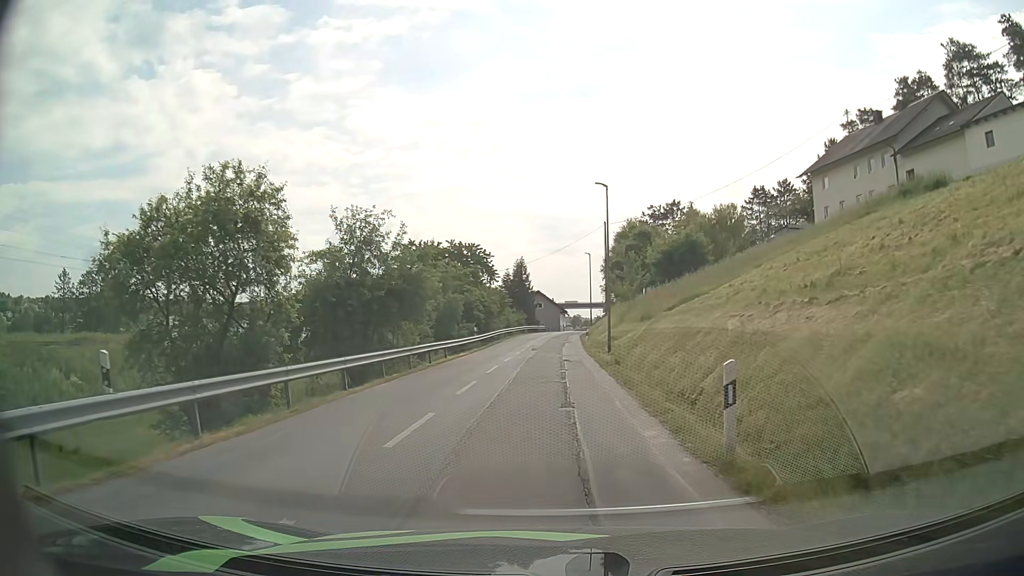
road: unclassified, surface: asphalt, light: Day
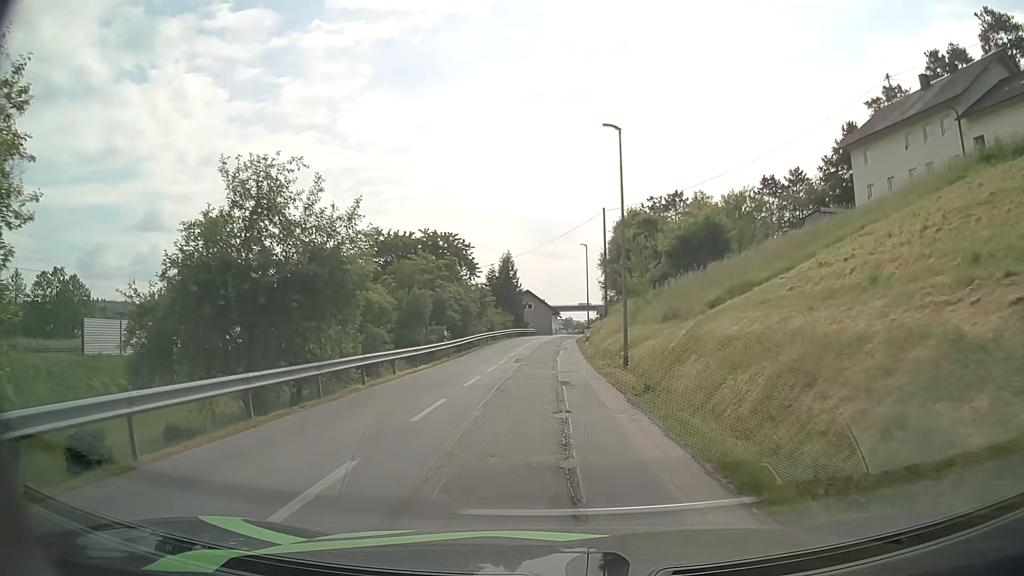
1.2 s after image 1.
(0.0, +9.7) m; 0°
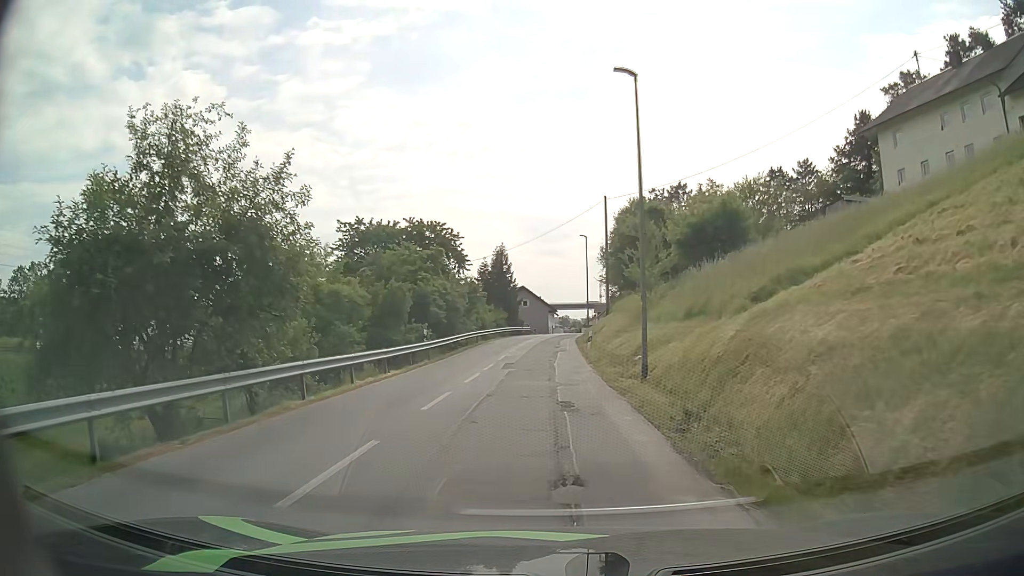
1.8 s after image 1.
(0.0, +4.9) m; +1°
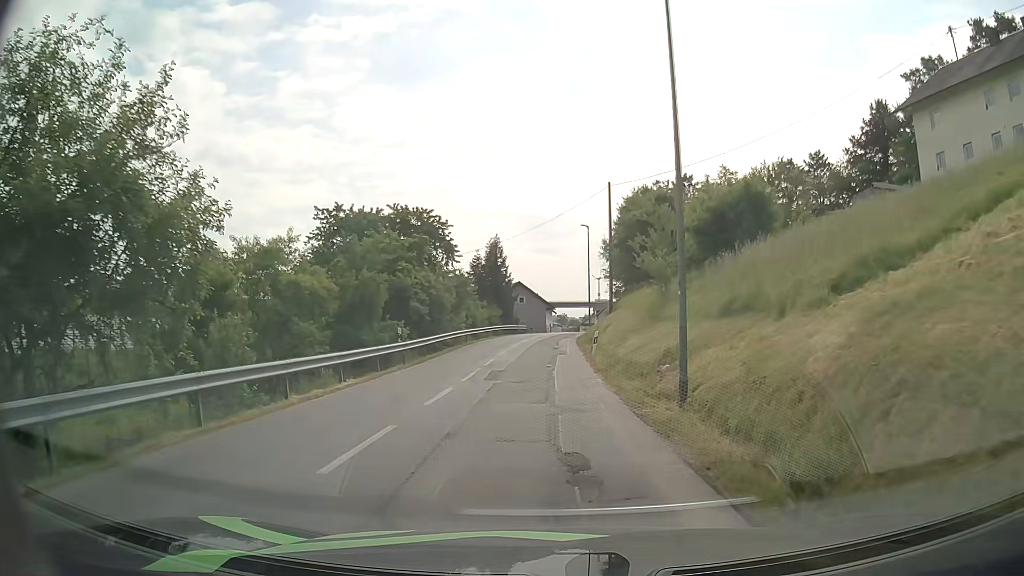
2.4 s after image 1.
(0.0, +4.9) m; 0°
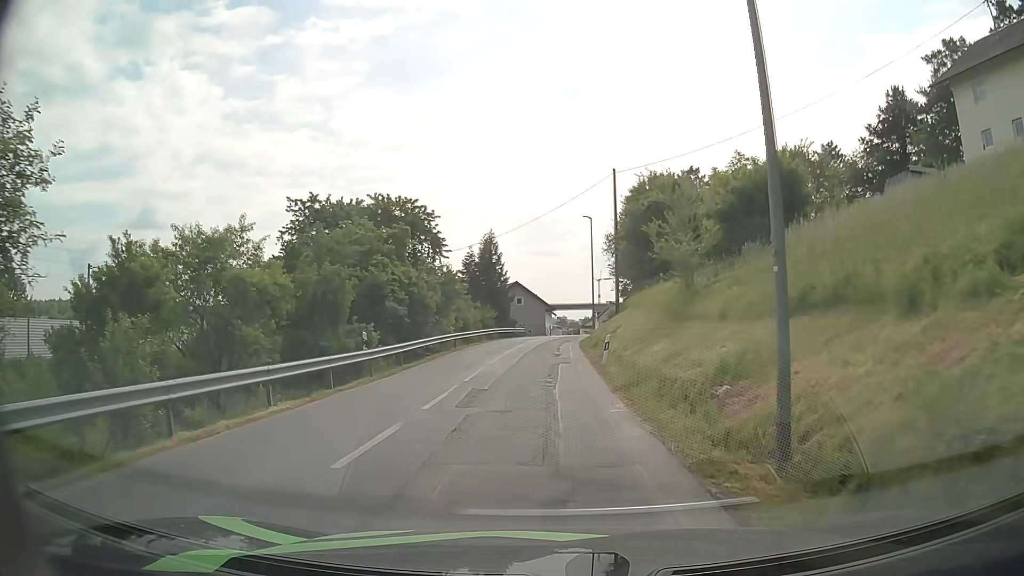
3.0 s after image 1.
(0.0, +5.0) m; 0°
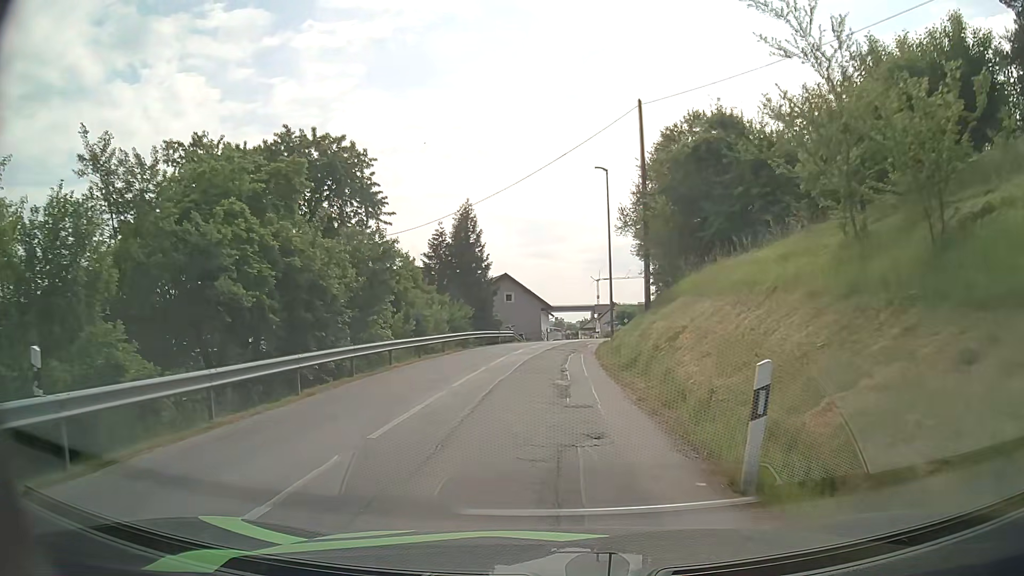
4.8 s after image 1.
(0.0, +14.8) m; +1°
